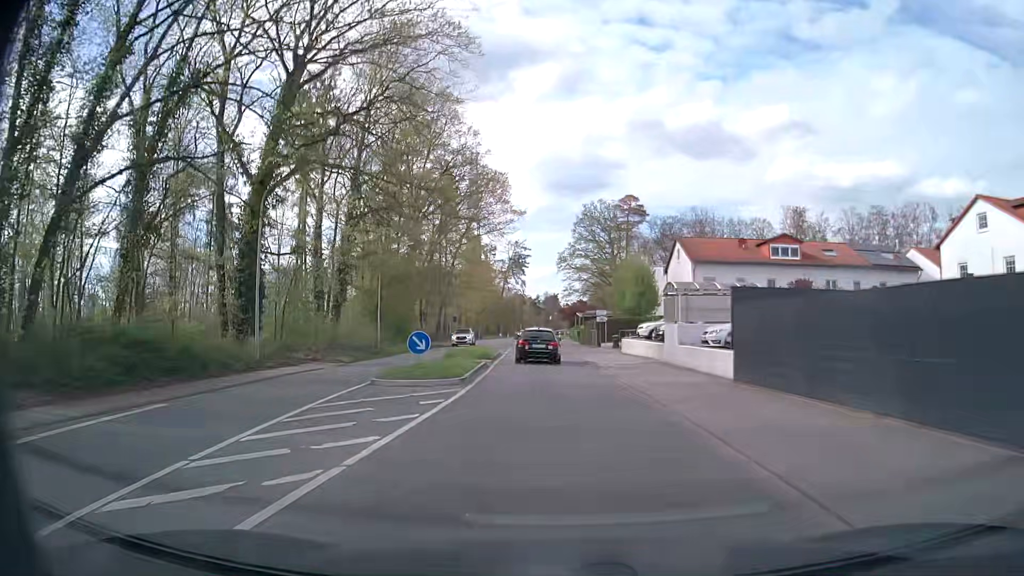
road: primary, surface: asphalt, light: Day
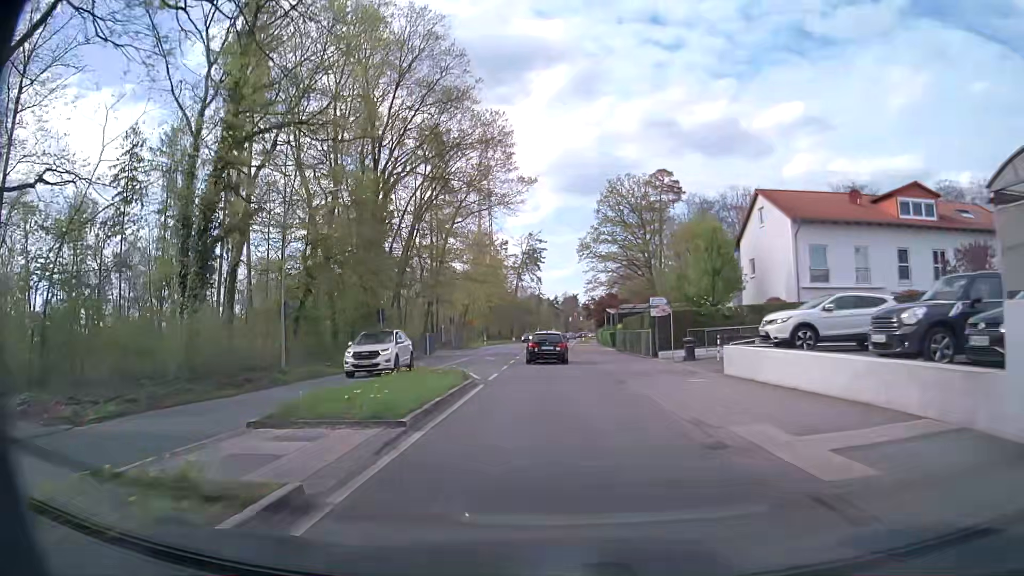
(-0.3, +20.4) m; -2°
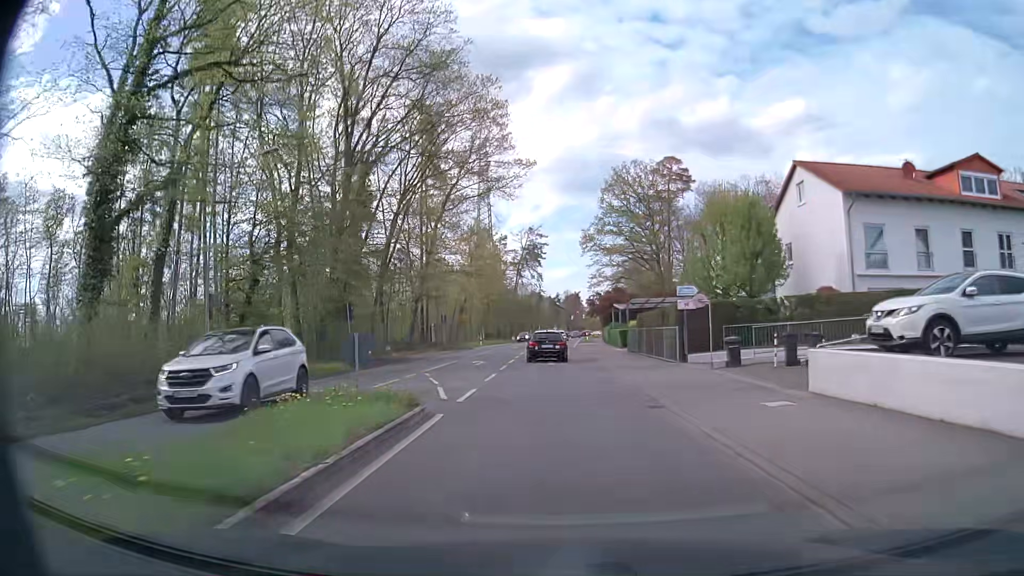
(0.0, +6.7) m; 0°
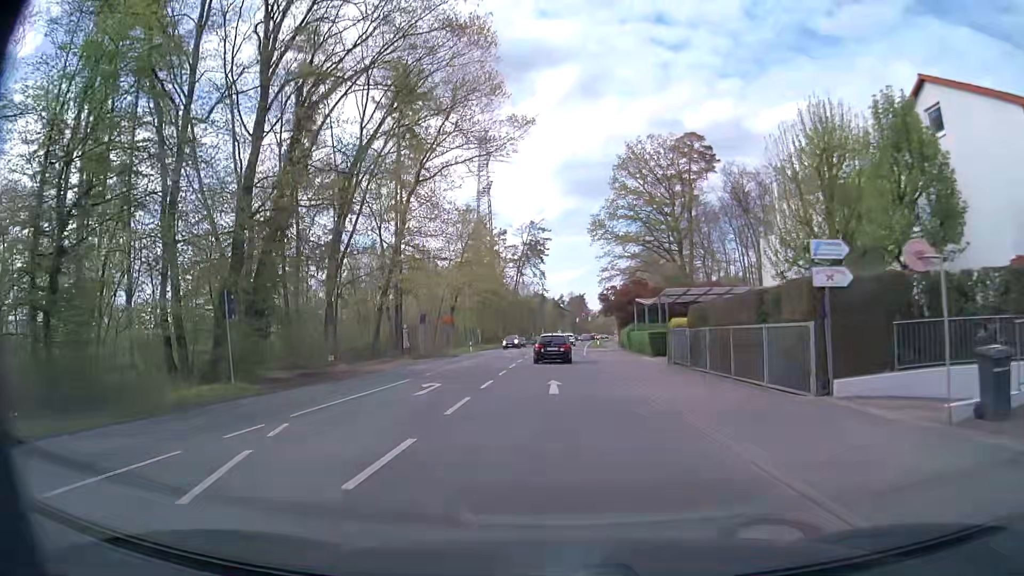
(-0.1, +13.3) m; -1°
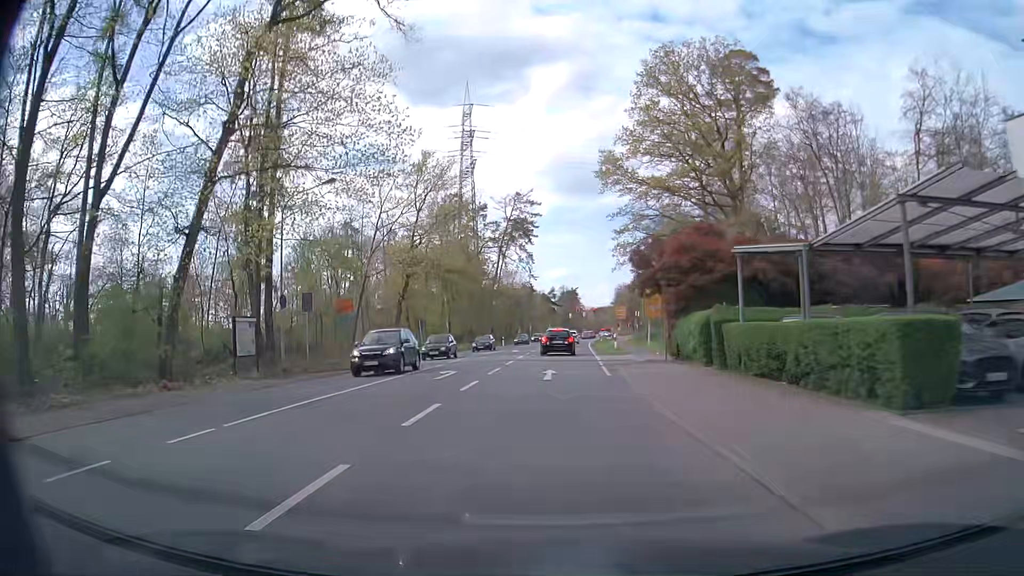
(+0.2, +26.1) m; +1°
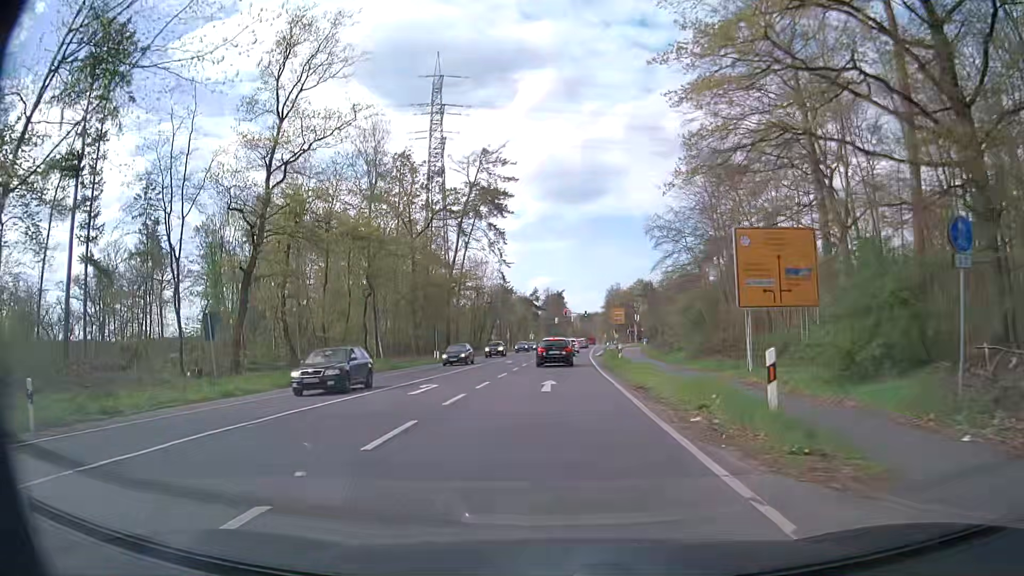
(+0.3, +31.5) m; +1°
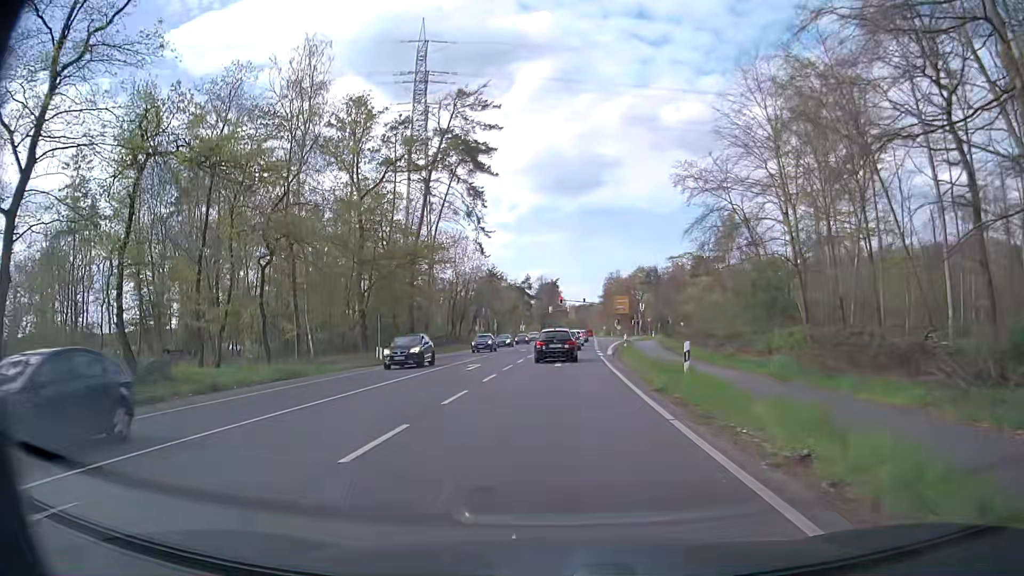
(+0.2, +18.2) m; +1°
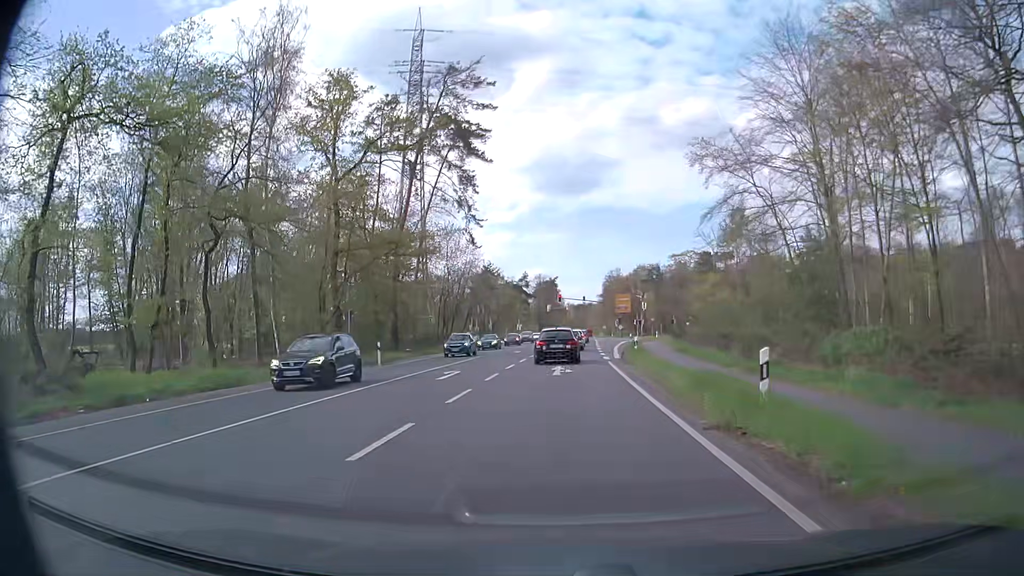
(0.0, +6.0) m; +1°
(0, +10) (0, +20) (0, +30) (0, +40) (+1, +50) (+1, +60) (+2, +70) (+3, +80) (+3, +90) (+4, +100) m
